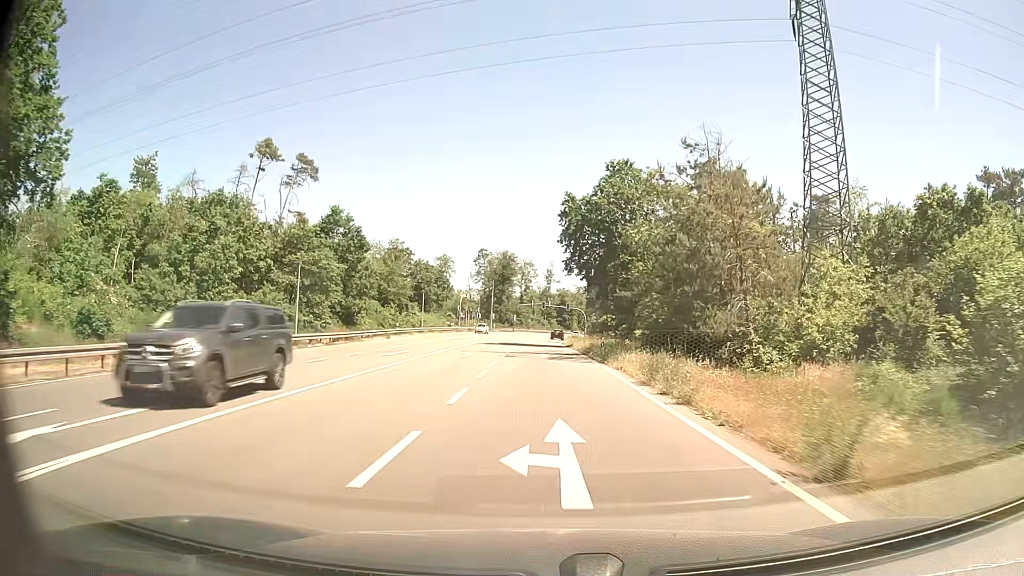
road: primary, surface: asphalt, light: Day
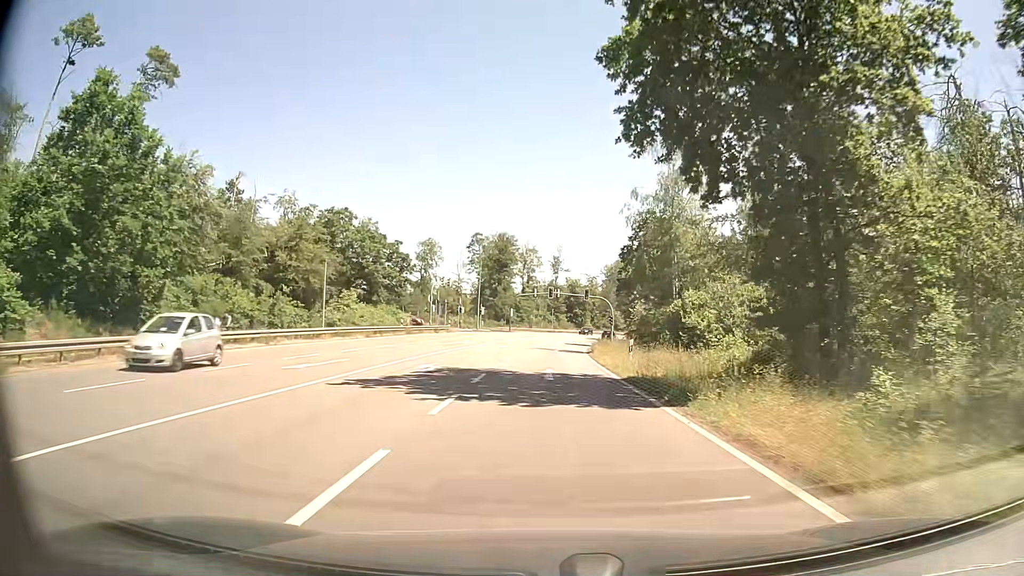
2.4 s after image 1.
(-0.3, +37.5) m; -1°
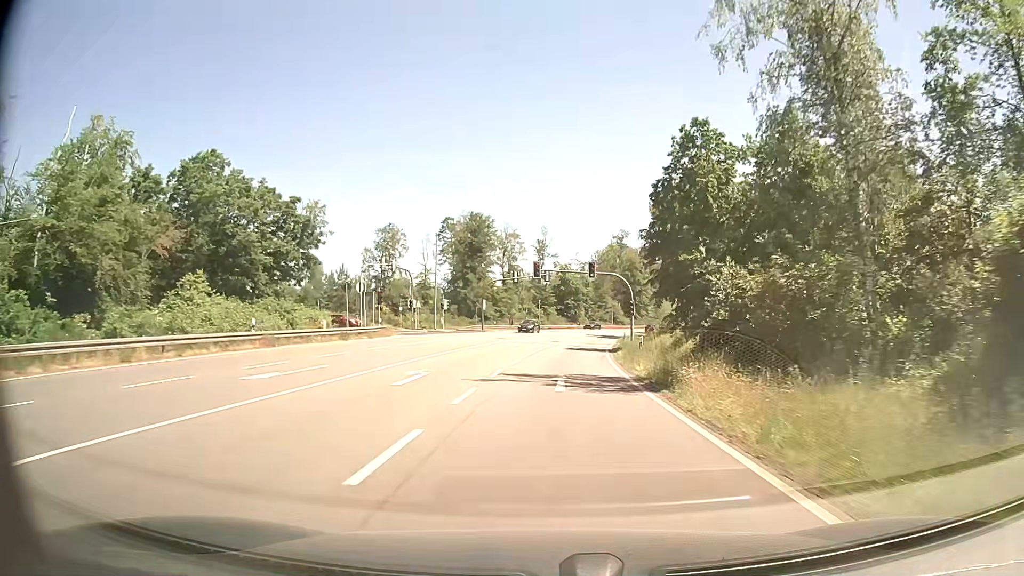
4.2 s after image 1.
(+0.2, +28.3) m; +1°
(0, +10) (0, +20) (+1, +30) (+2, +40) (+3, +50) (+4, +60) (+6, +70) (+8, +79) (+10, +89) (+13, +99) m
